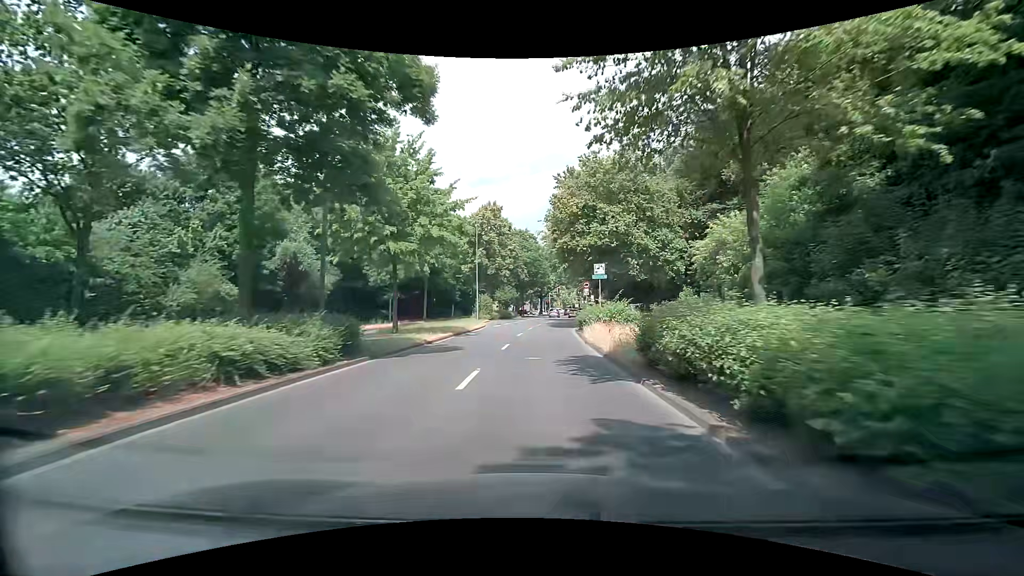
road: primary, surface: asphalt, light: Day
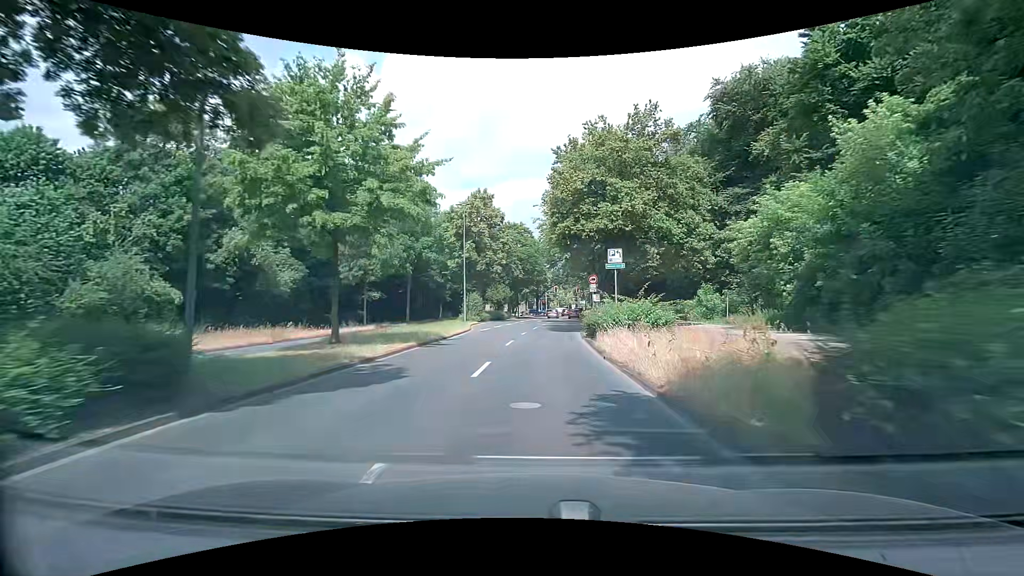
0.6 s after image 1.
(0.0, +7.0) m; 0°
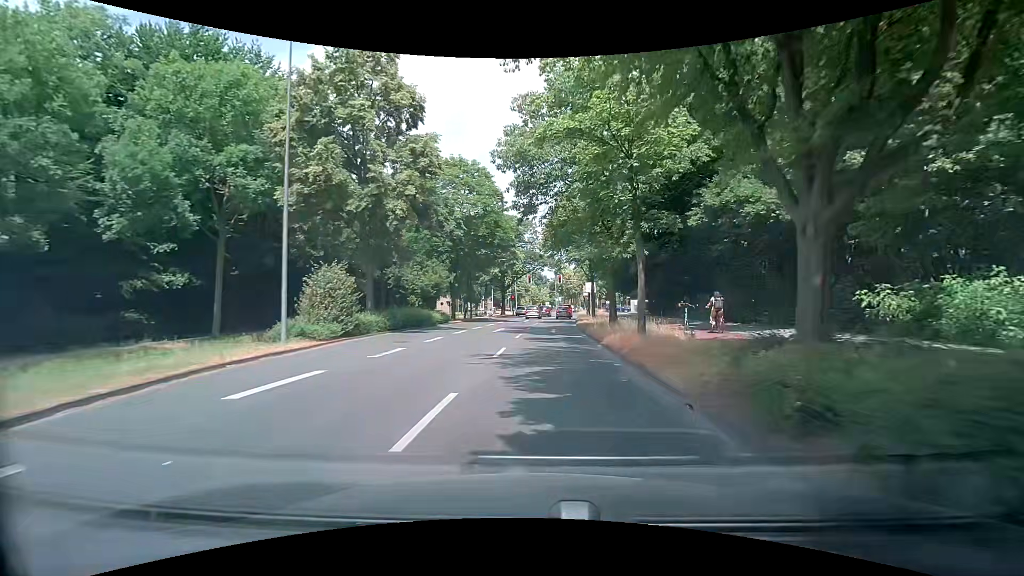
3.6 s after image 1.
(+1.0, +32.4) m; +3°
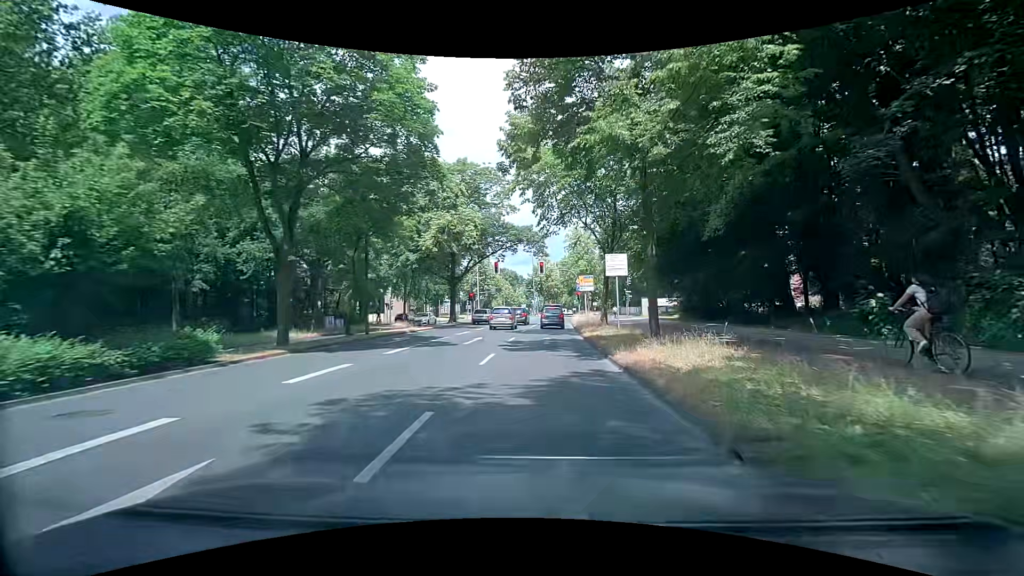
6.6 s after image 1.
(+1.2, +27.7) m; +3°
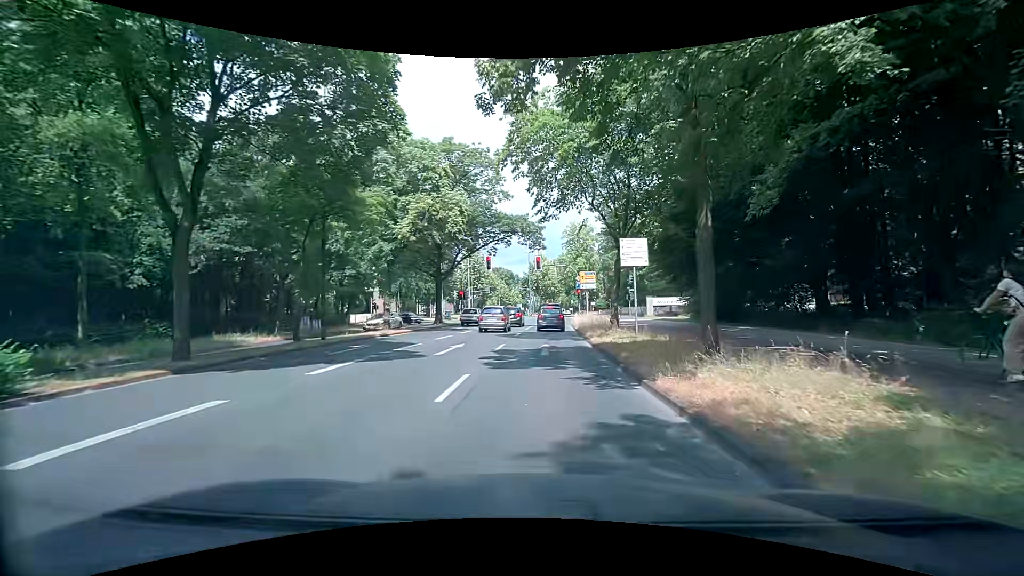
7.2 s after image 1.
(0.0, +4.9) m; +1°
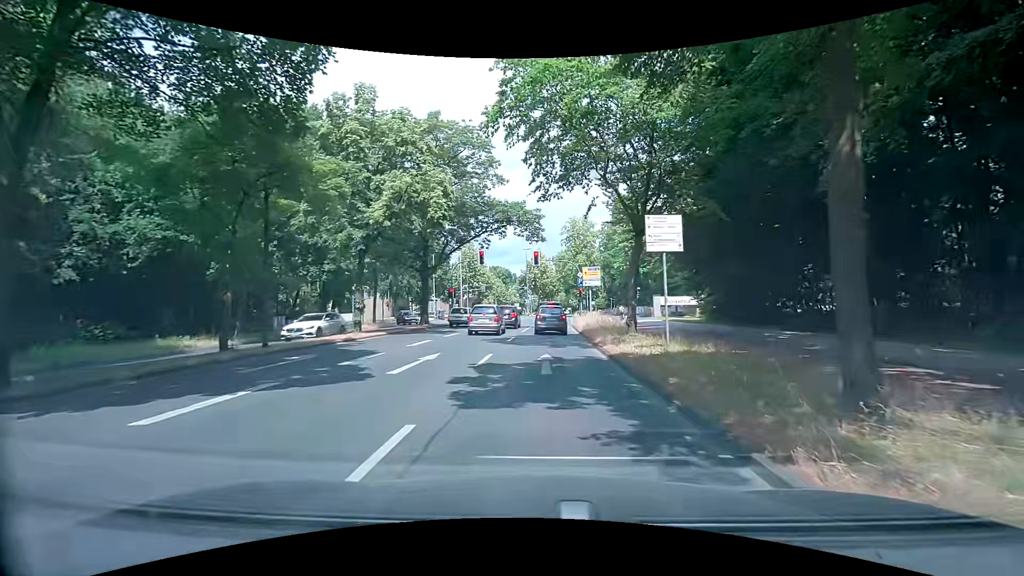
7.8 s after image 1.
(0.0, +4.4) m; +2°
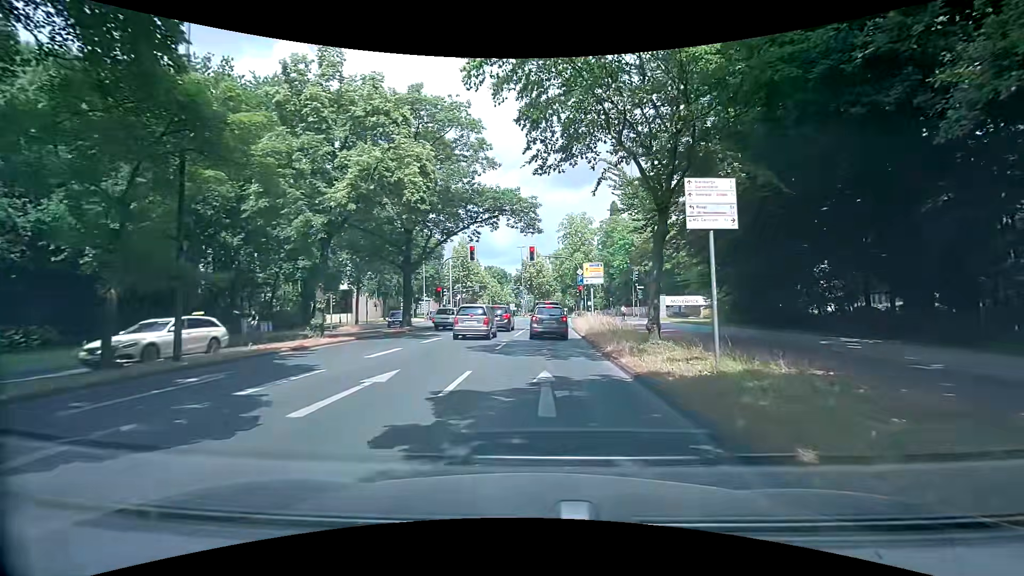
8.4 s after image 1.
(-0.1, +3.9) m; 0°
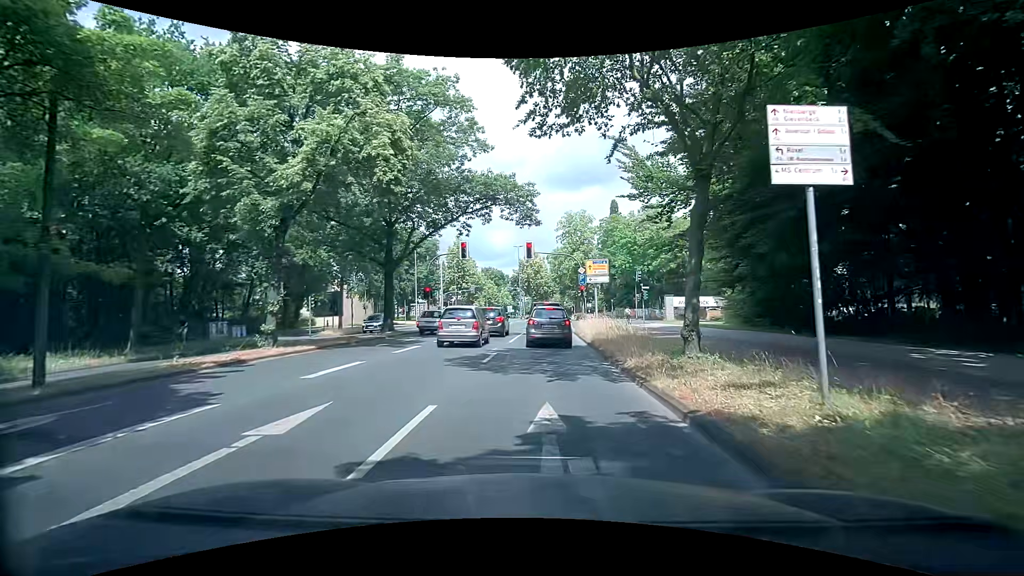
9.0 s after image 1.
(0.0, +3.6) m; -2°
